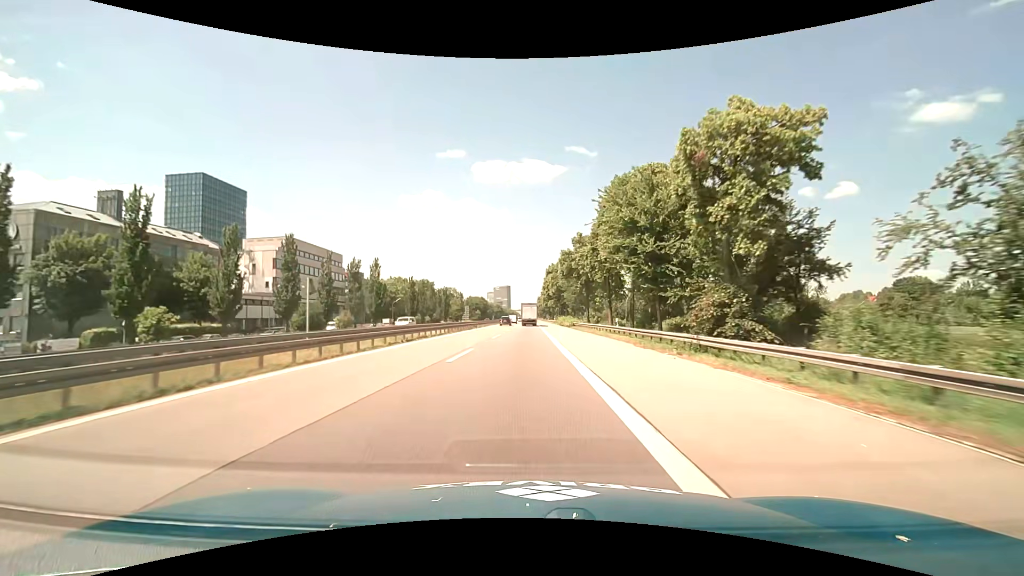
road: motorway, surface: asphalt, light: Day
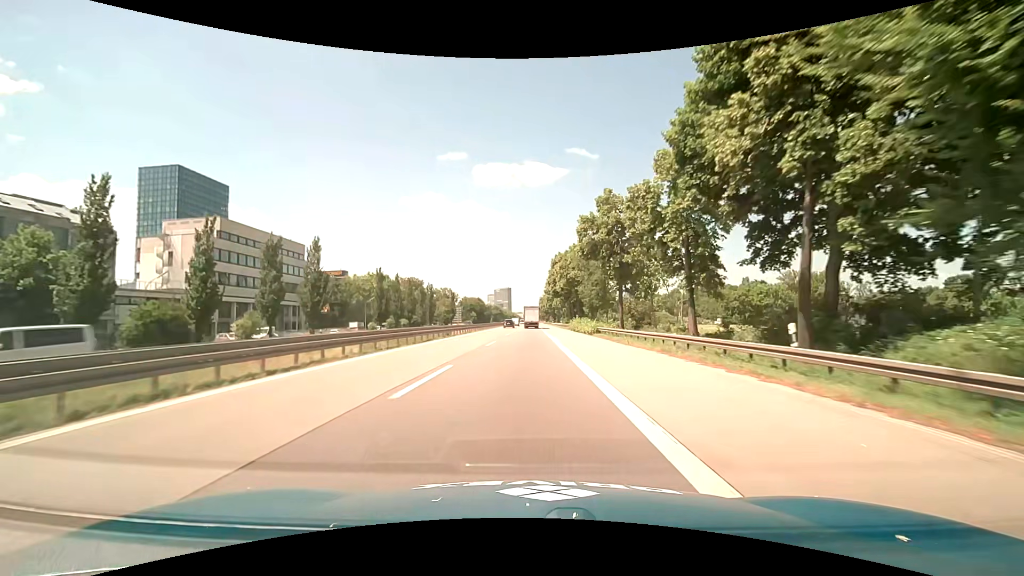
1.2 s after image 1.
(0.0, +24.3) m; 0°
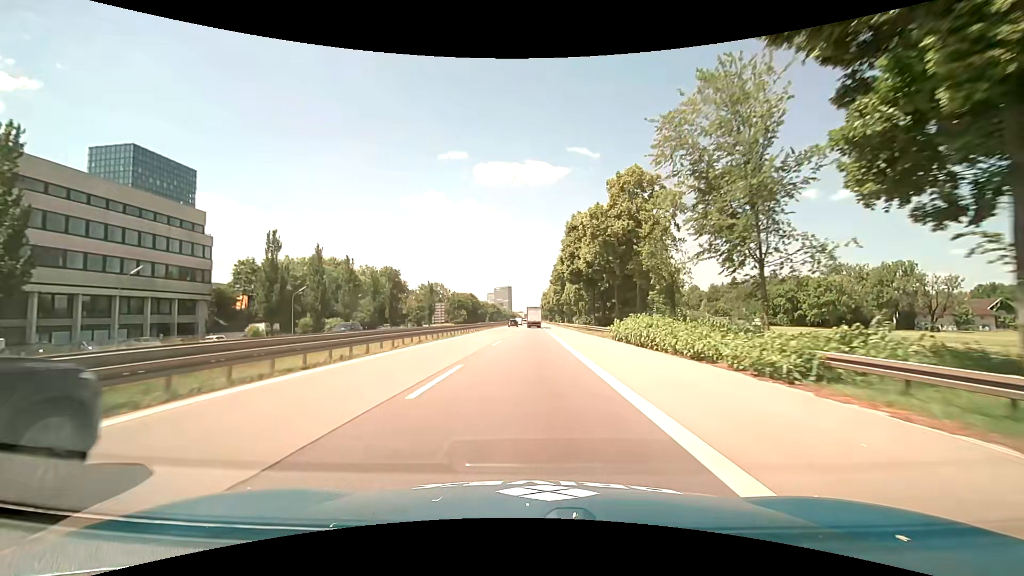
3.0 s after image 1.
(0.0, +36.2) m; 0°
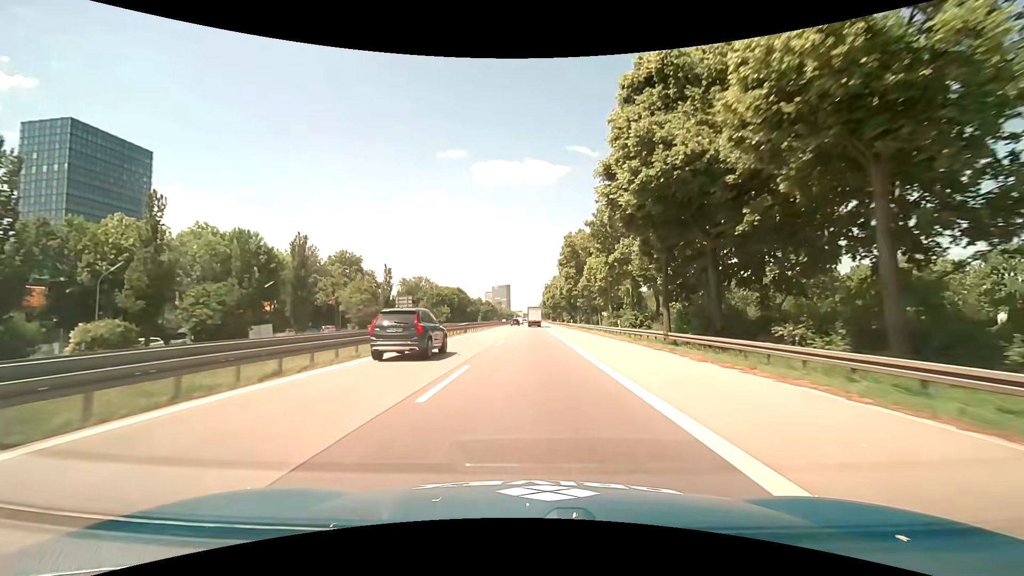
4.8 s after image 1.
(0.0, +36.2) m; 0°
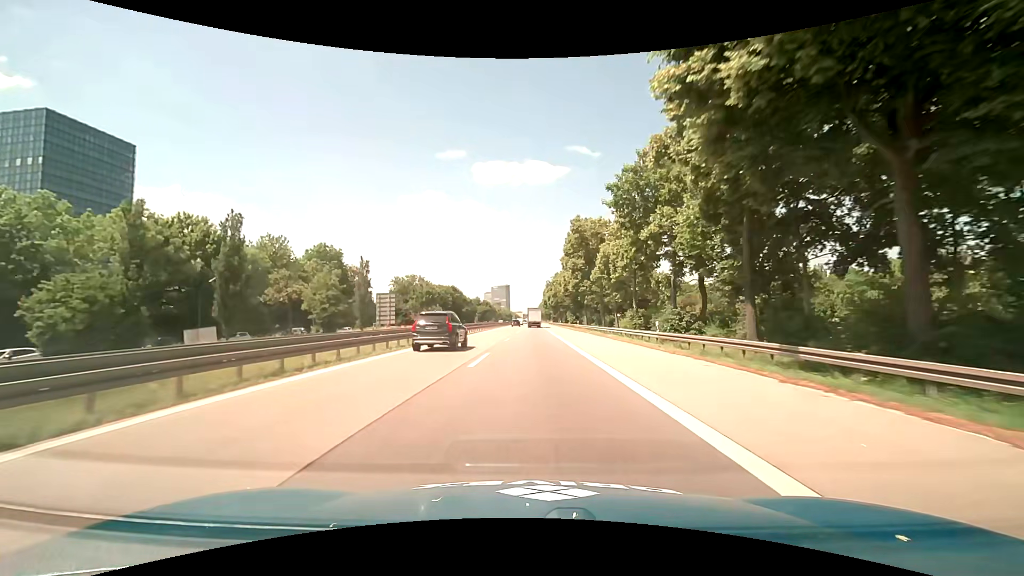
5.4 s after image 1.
(0.0, +12.1) m; 0°
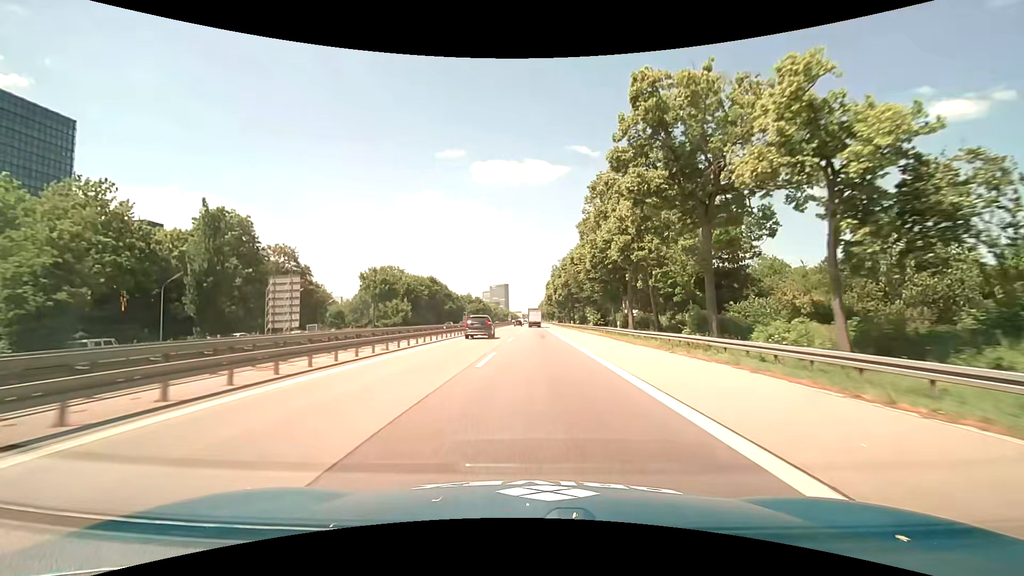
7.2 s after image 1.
(-0.2, +35.8) m; 0°
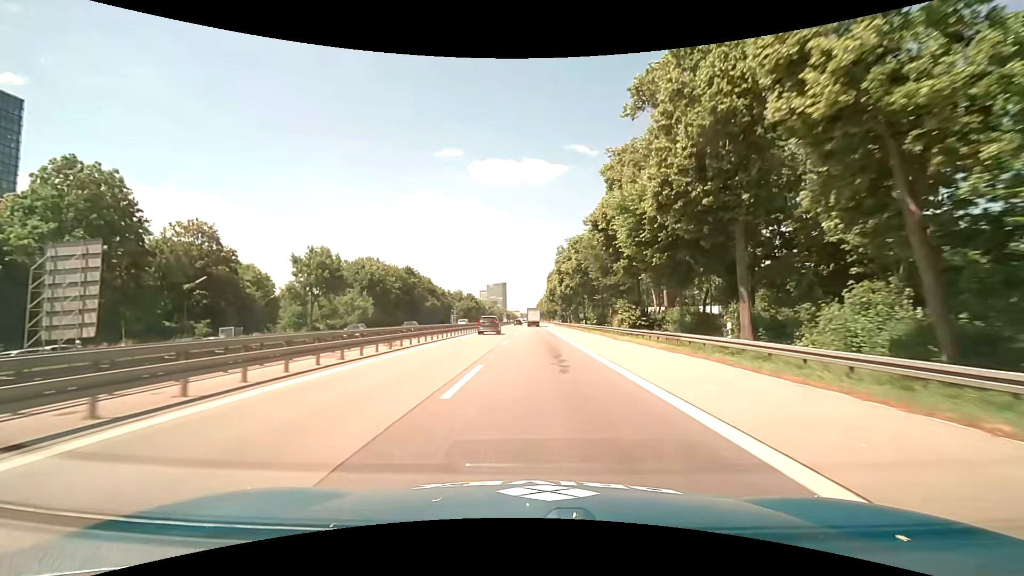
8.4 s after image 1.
(+0.1, +23.7) m; 0°
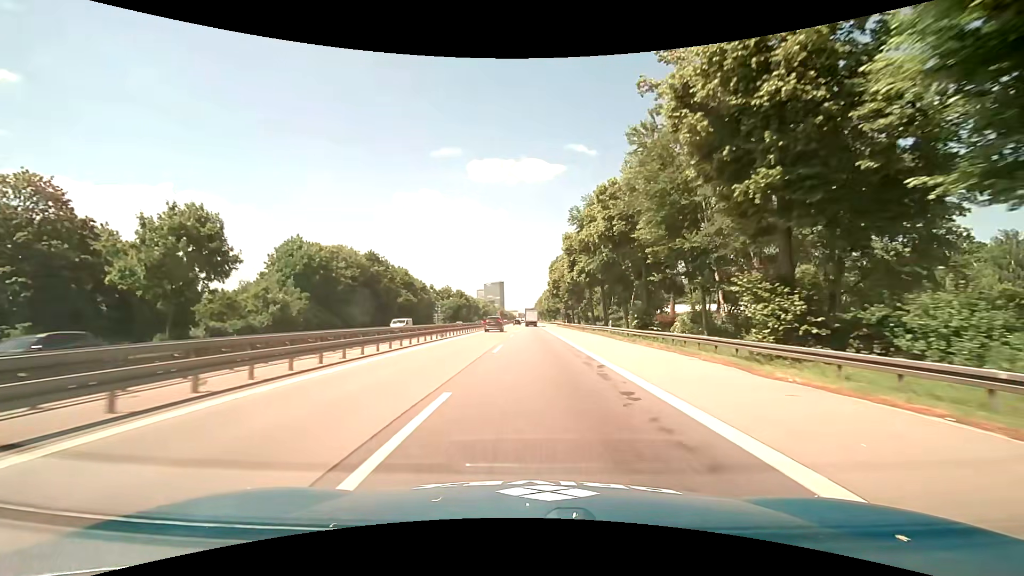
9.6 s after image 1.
(0.0, +23.7) m; 0°
(0, +10) (0, +20) (0, +30) (0, +40) (0, +50) (0, +60) (0, +70) (0, +80) (0, +90) (0, +100) m
